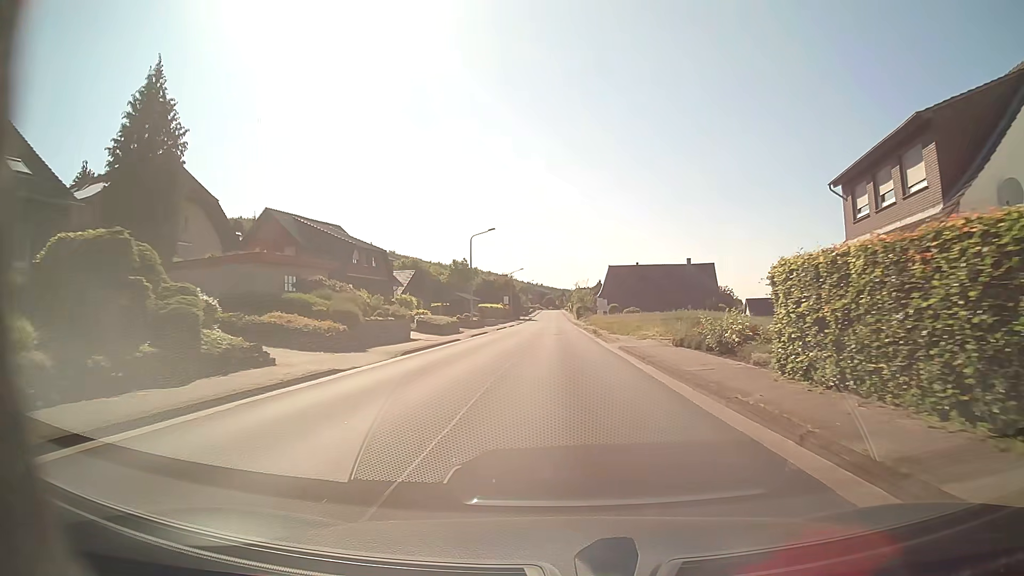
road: tertiary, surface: asphalt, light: Day
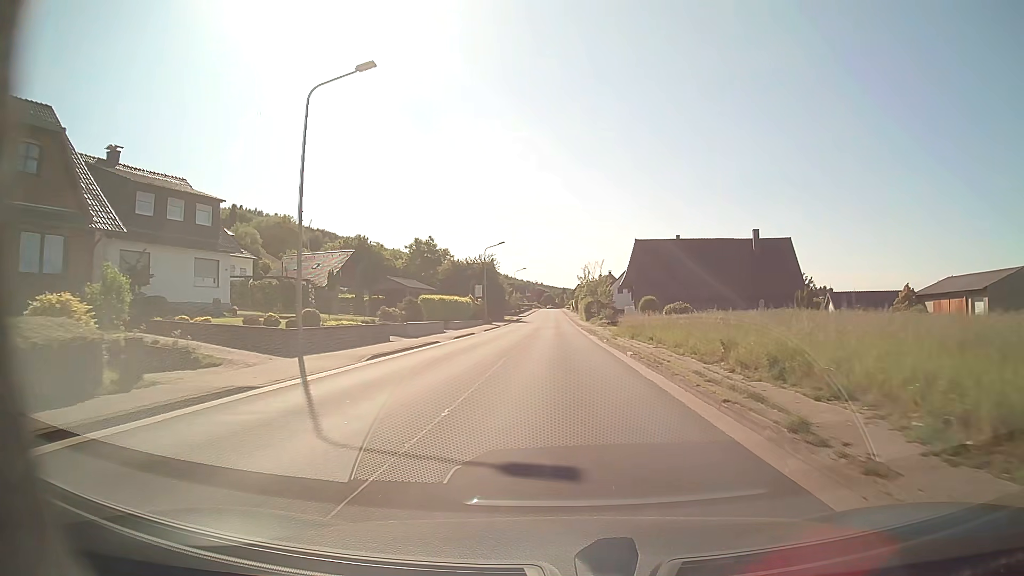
(+0.1, +40.6) m; 0°
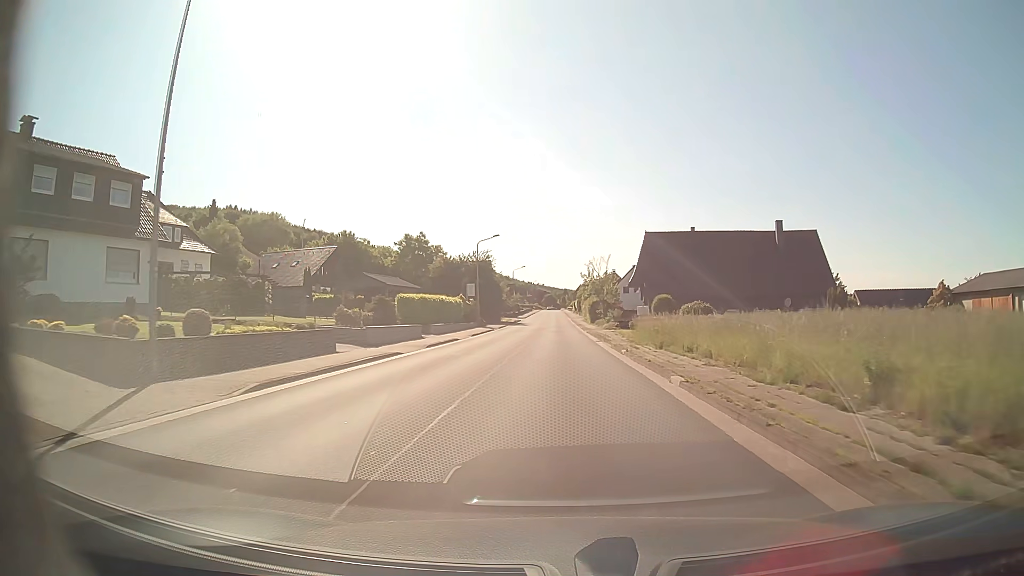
(0.0, +8.1) m; 0°
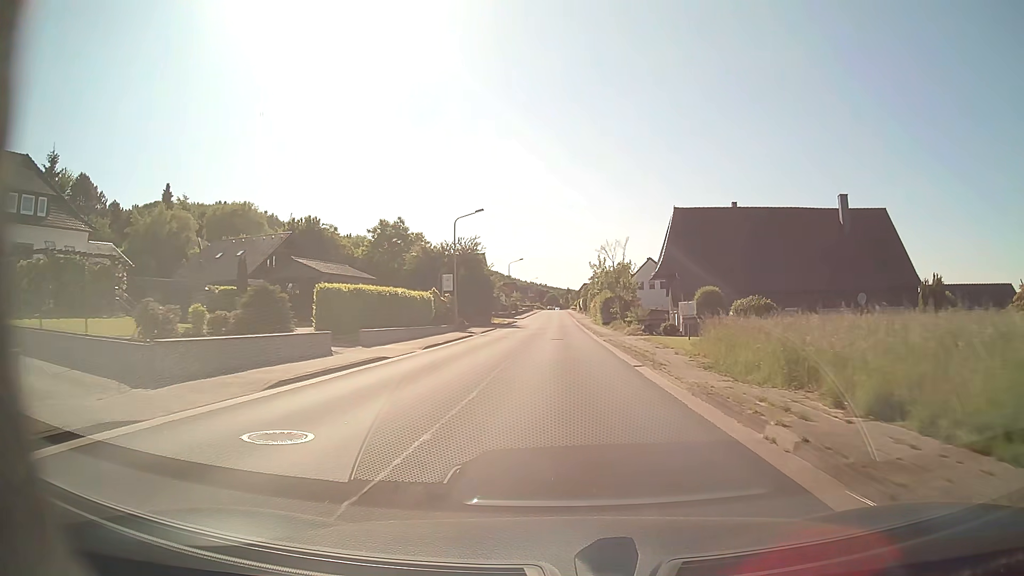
(0.0, +16.2) m; 0°
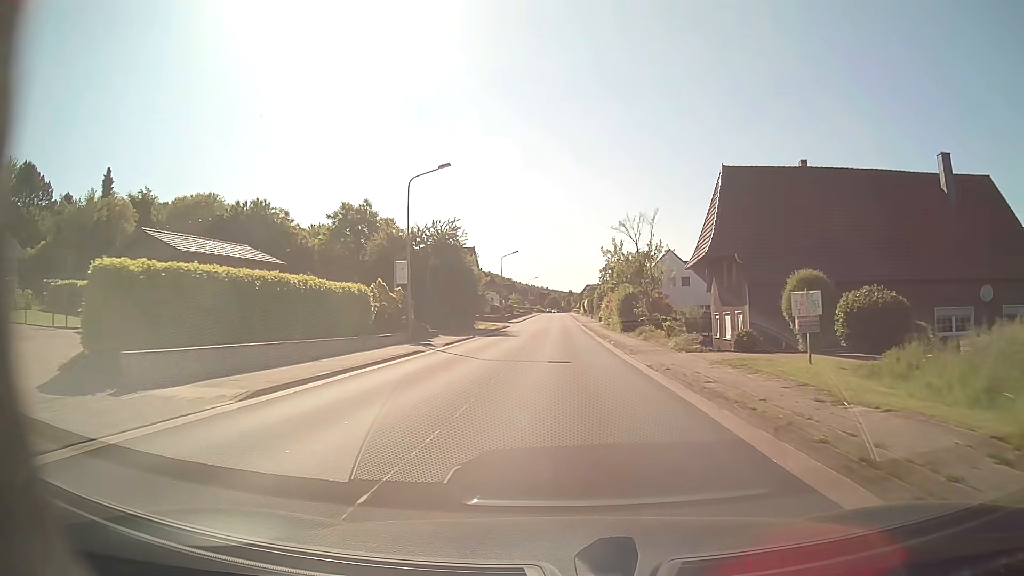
(0.0, +16.1) m; 0°
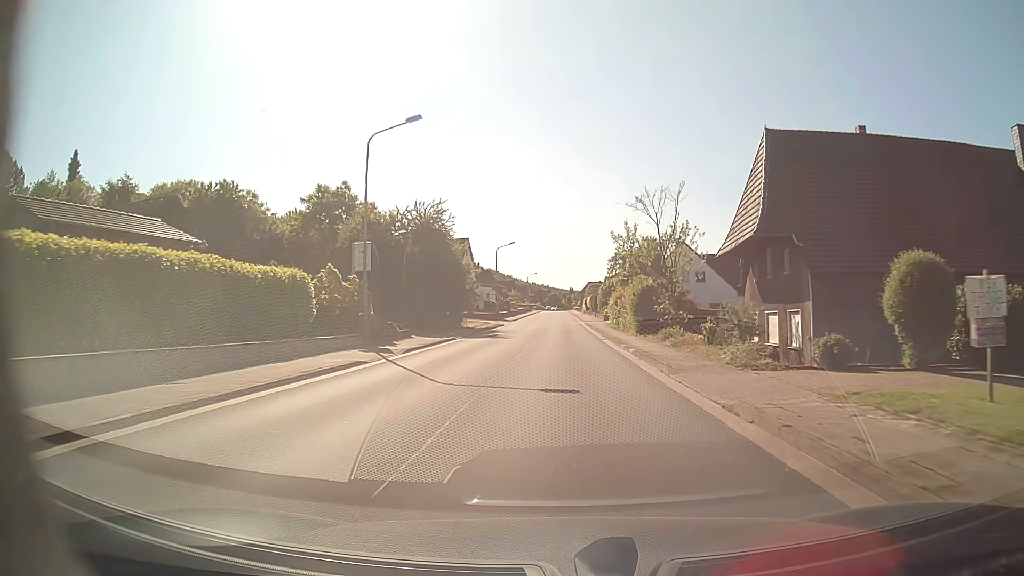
(0.0, +8.1) m; 0°
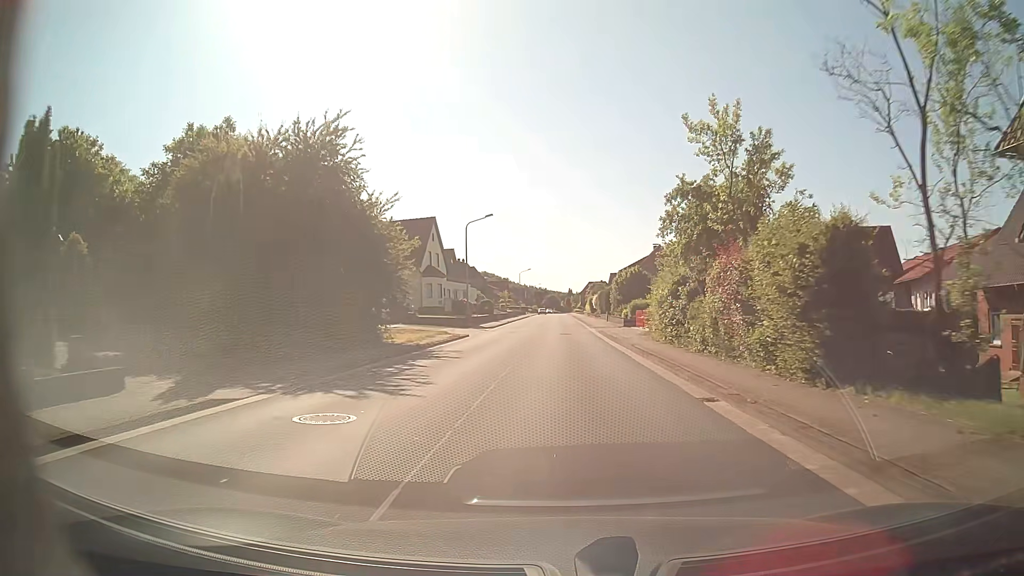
(0.0, +24.1) m; 0°
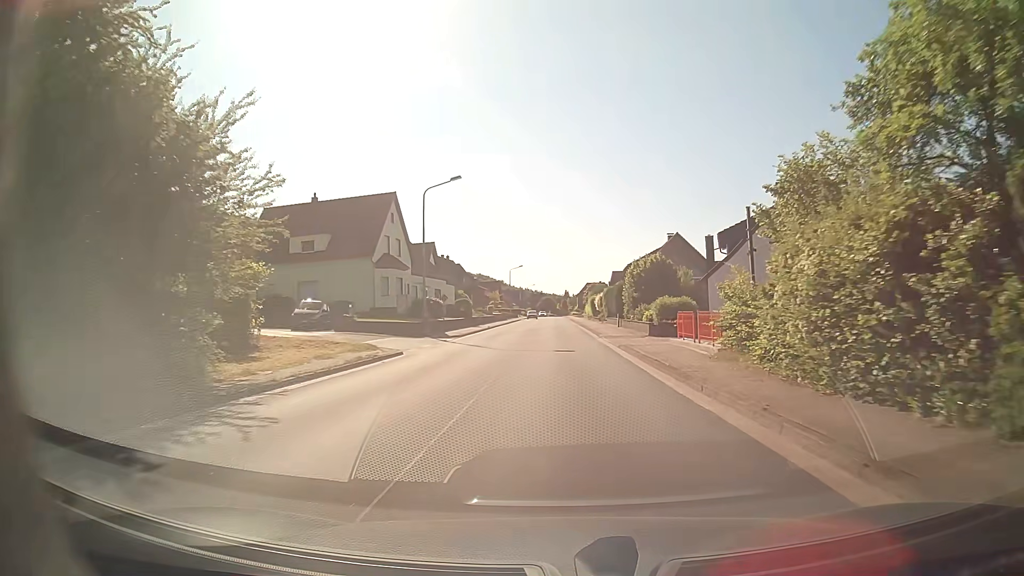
(+0.1, +16.1) m; 0°
(0, +10) (0, +20) (0, +30) (0, +40) (0, +50) (0, +60) (0, +70) (0, +80) (0, +90) (0, +100) m
